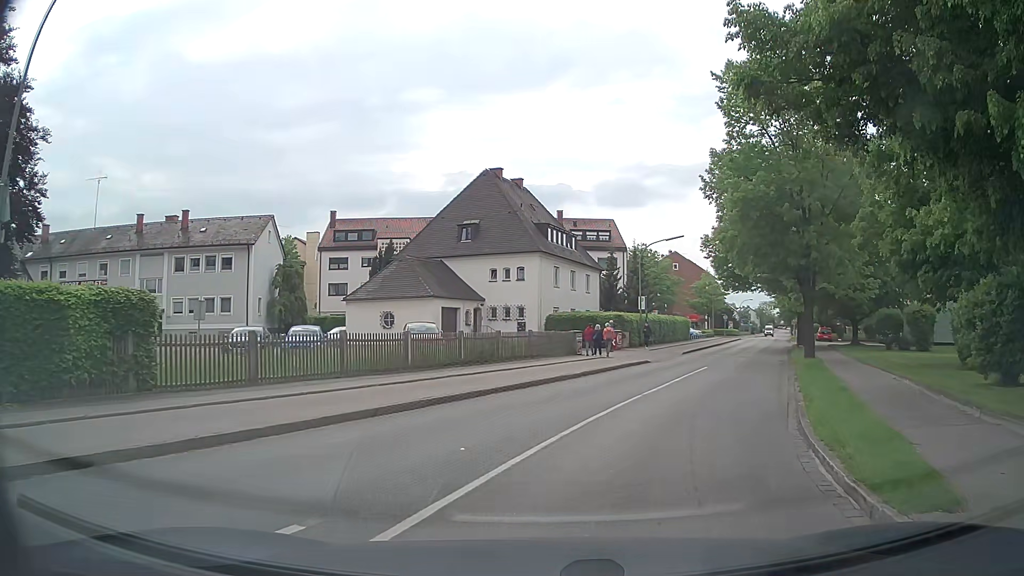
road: tertiary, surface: asphalt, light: Day
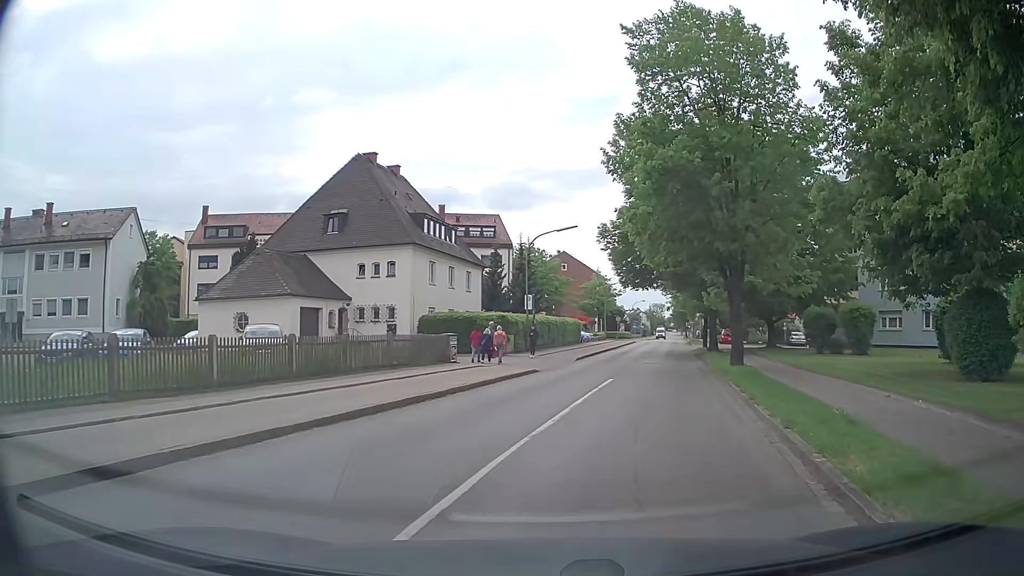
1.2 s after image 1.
(+0.5, +5.5) m; +10°
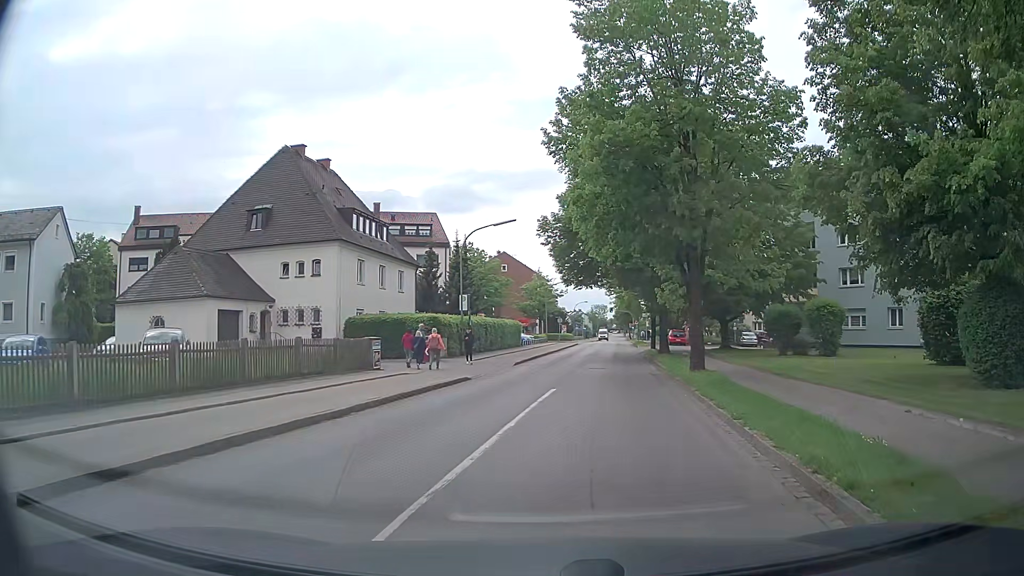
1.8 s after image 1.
(+0.1, +3.1) m; +5°
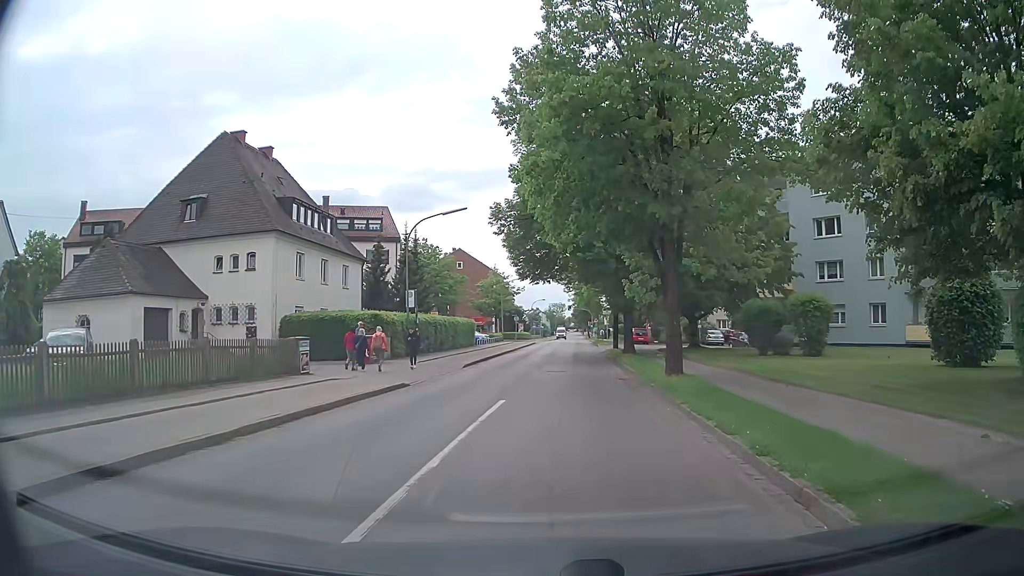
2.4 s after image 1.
(+0.1, +3.2) m; +3°
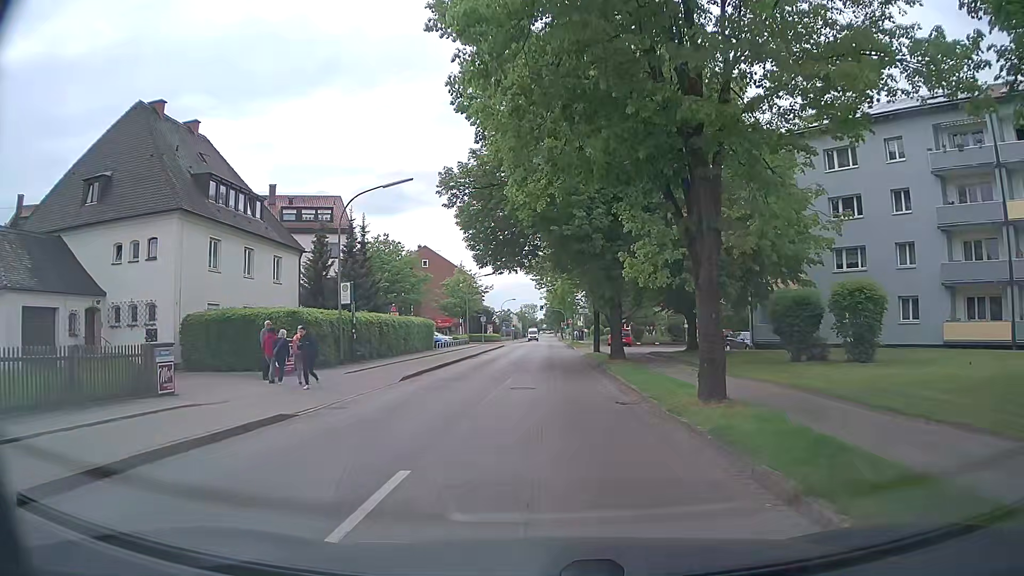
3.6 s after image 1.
(+0.3, +7.1) m; +3°
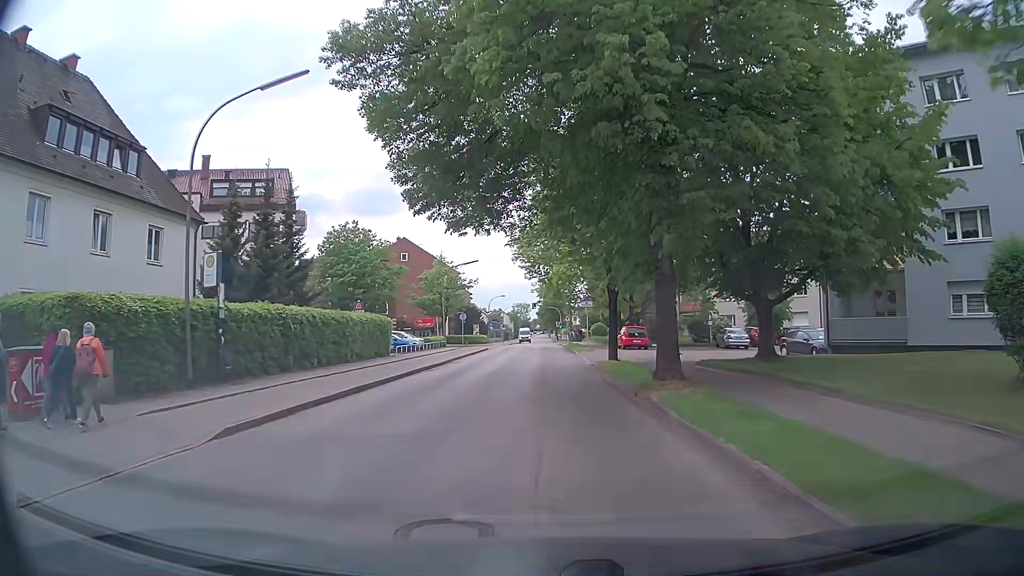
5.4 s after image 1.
(+0.1, +12.3) m; +1°
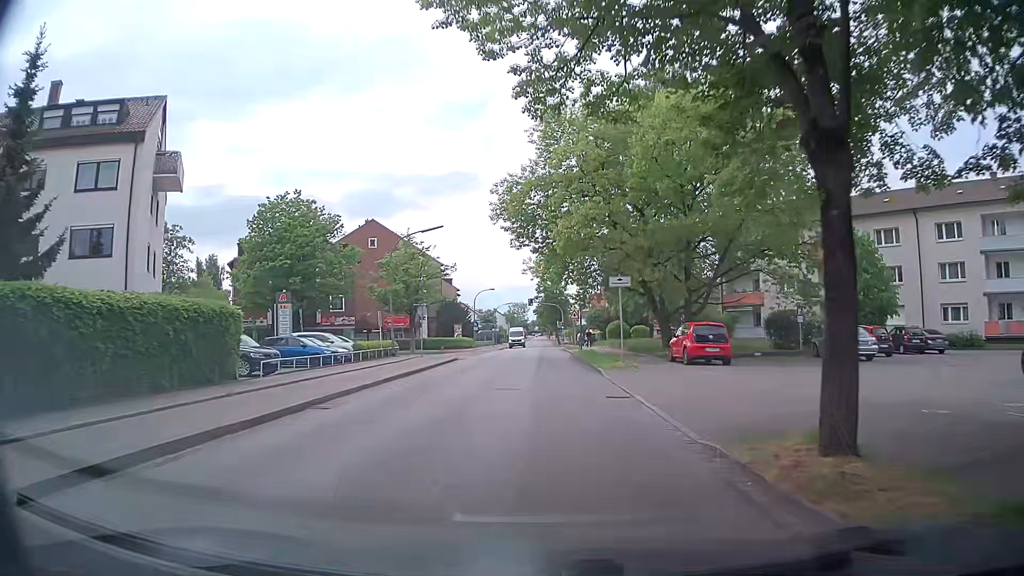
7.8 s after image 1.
(-0.2, +19.7) m; -1°
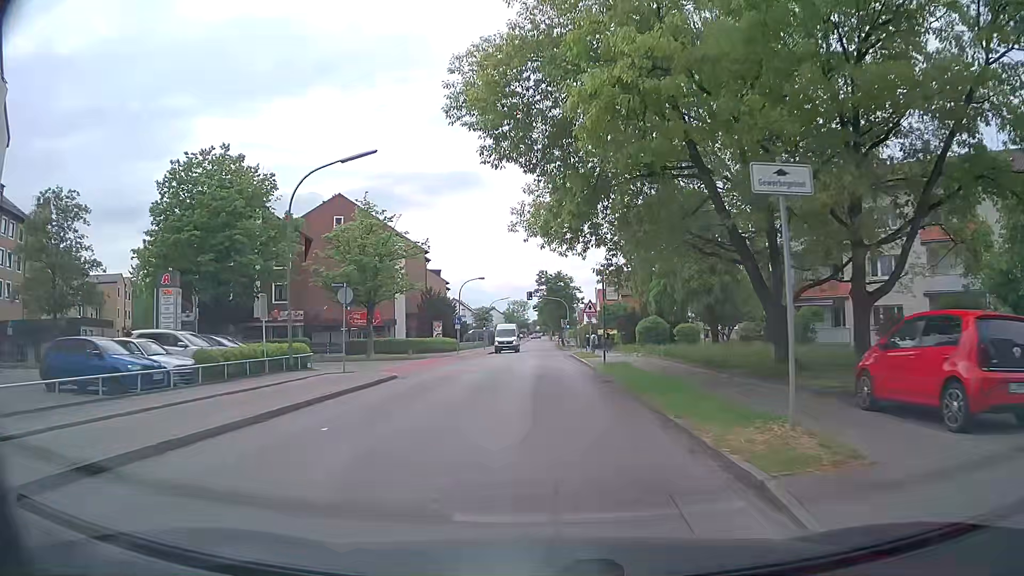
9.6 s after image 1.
(-0.1, +16.2) m; 0°
(0, +10) (0, +20) (0, +30) (0, +40) (0, +50) (0, +60) (0, +70) (0, +80) (0, +90) (0, +100) m
